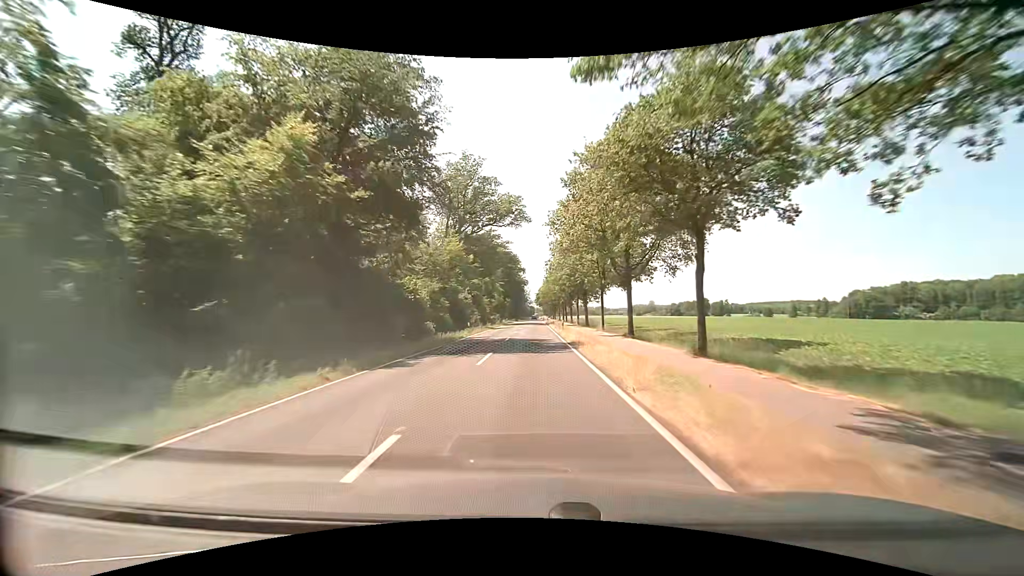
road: secondary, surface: asphalt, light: Day
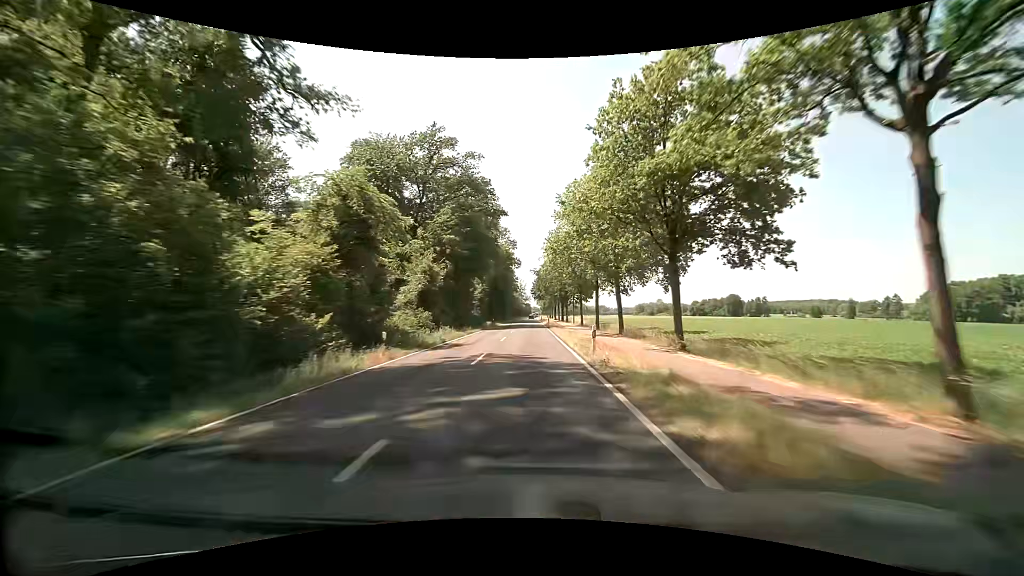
(+0.1, +72.2) m; 0°
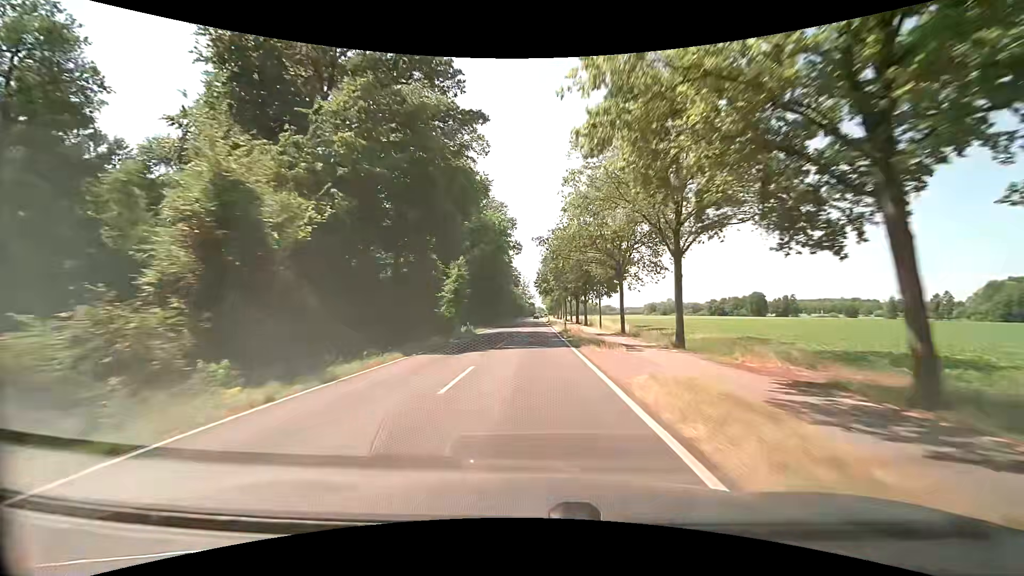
(-0.1, +29.1) m; -1°
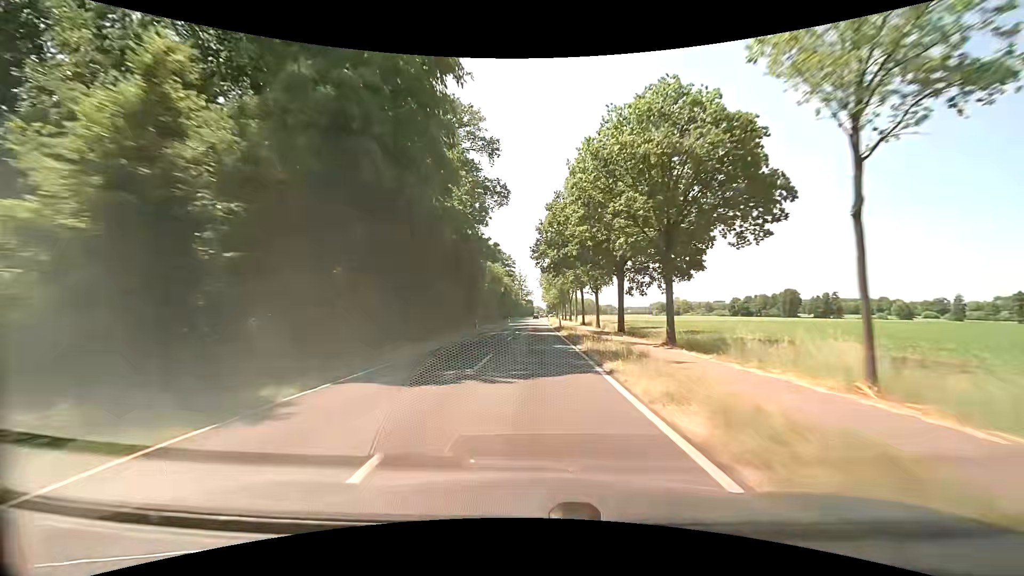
(+0.1, +43.8) m; 0°
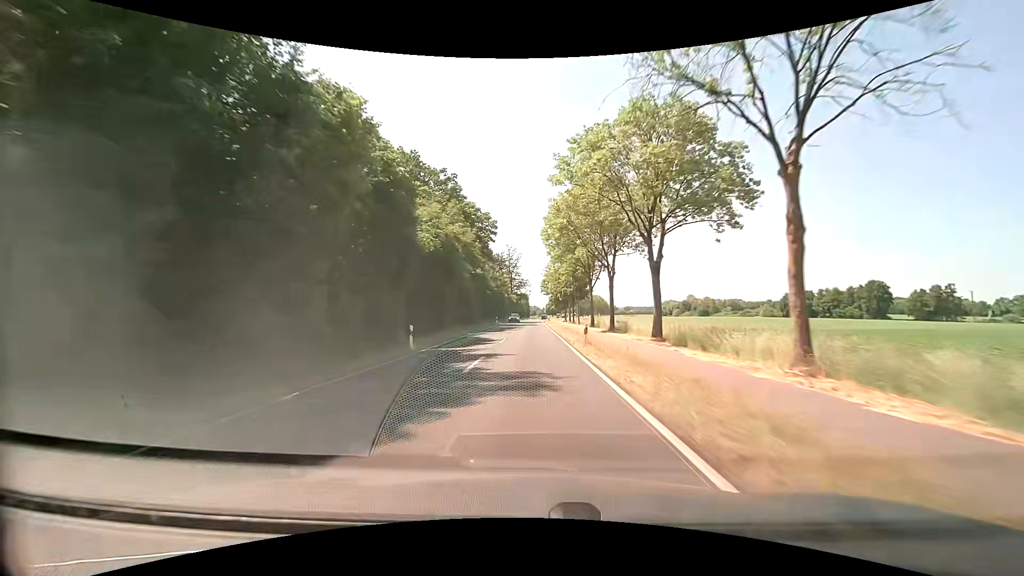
(+0.4, +73.2) m; 0°
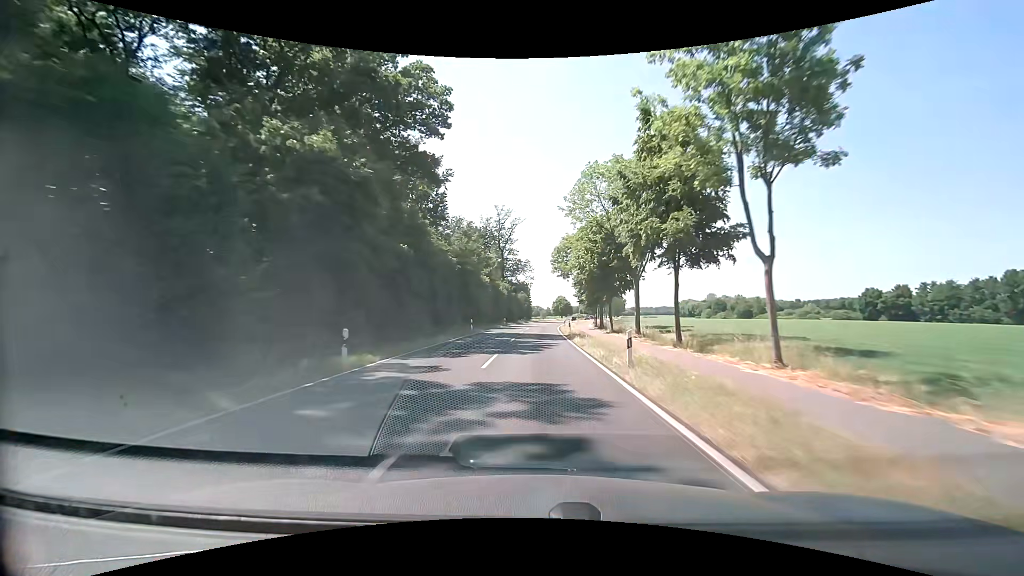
(-0.4, +58.4) m; -1°
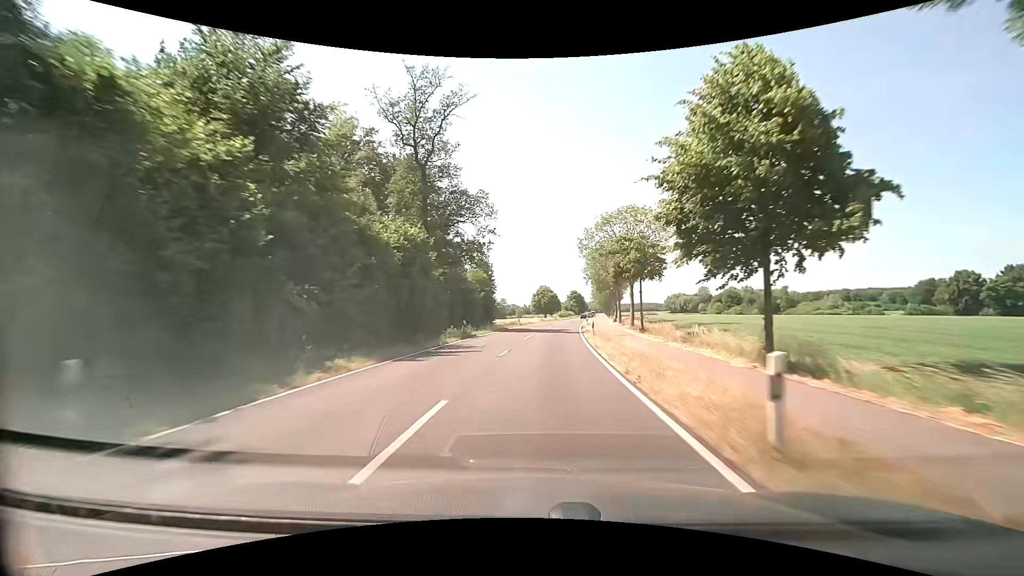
(+1.2, +57.2) m; +2°
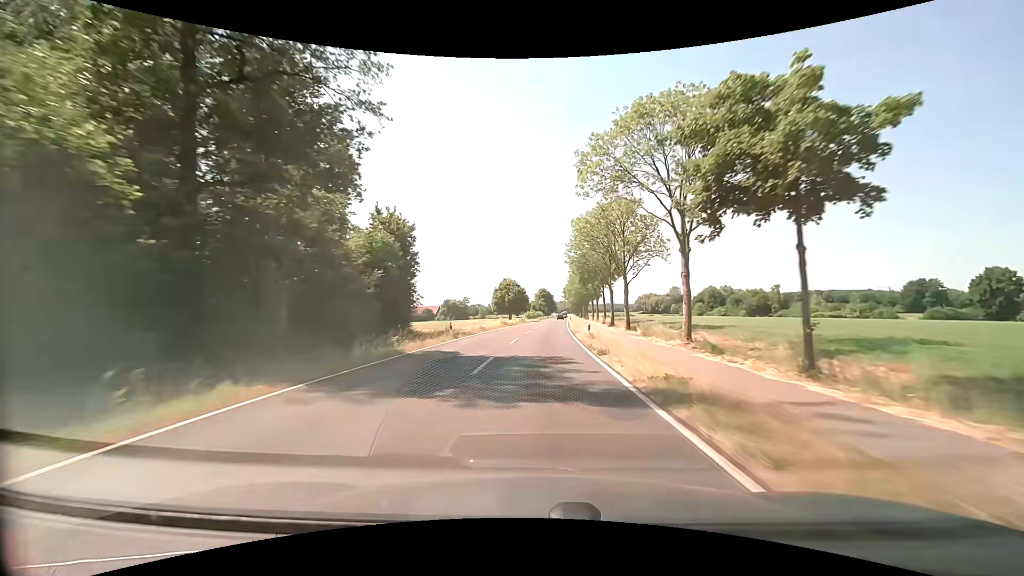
(+0.9, +27.9) m; +4°
(0, +10) (0, +20) (+1, +30) (+1, +40) (+2, +50) (+3, +60) (+3, +70) (+4, +80) (+5, +90) (+5, +100) m
